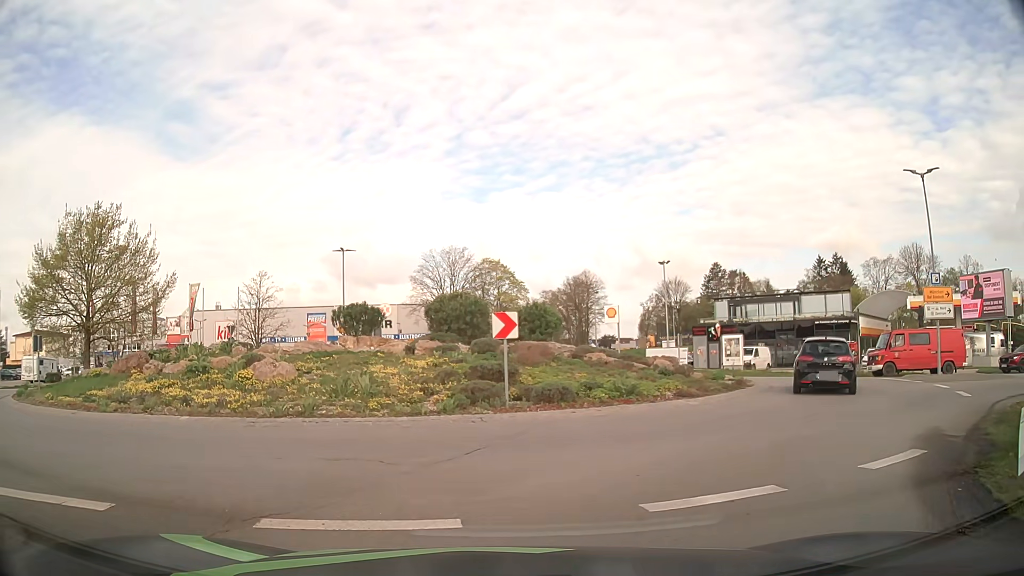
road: secondary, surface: asphalt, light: Day
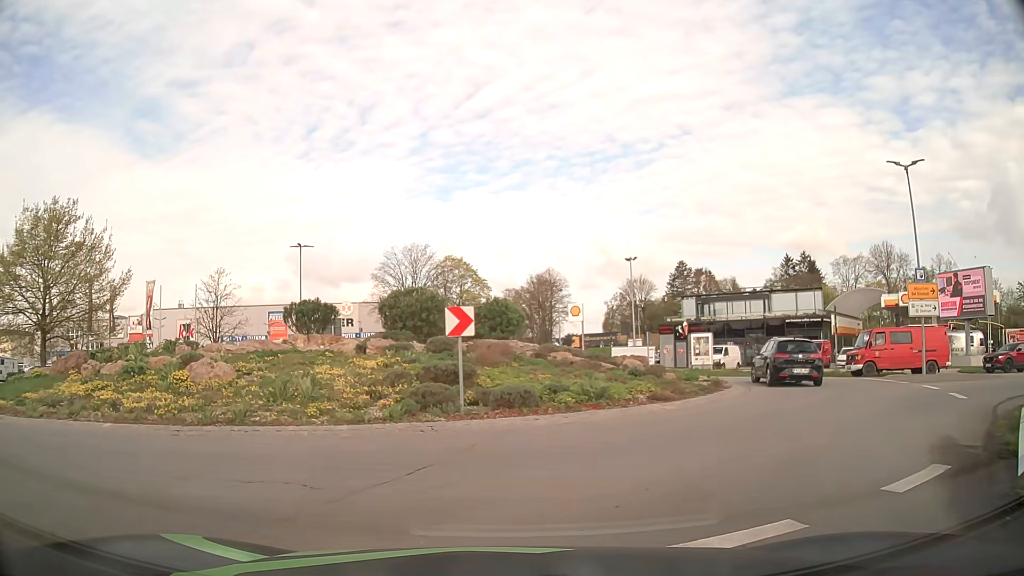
(+0.1, +1.5) m; +3°
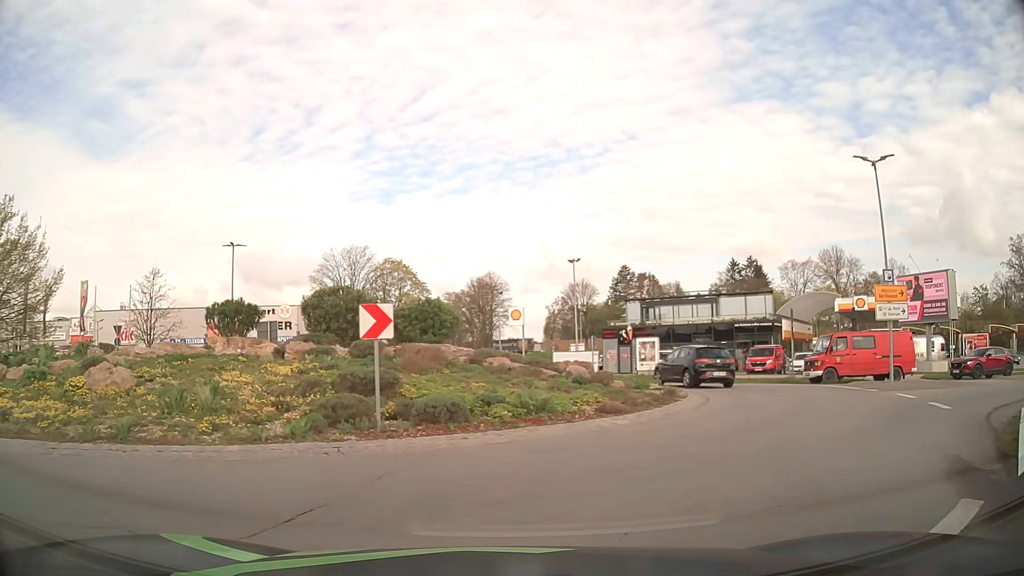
(+0.1, +1.9) m; +6°
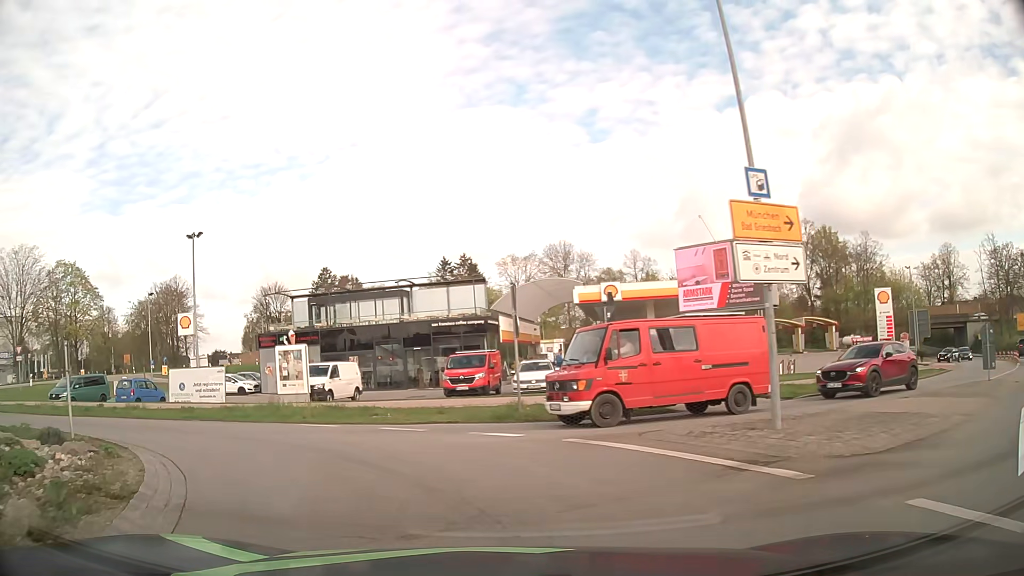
(+5.4, +14.2) m; +24°
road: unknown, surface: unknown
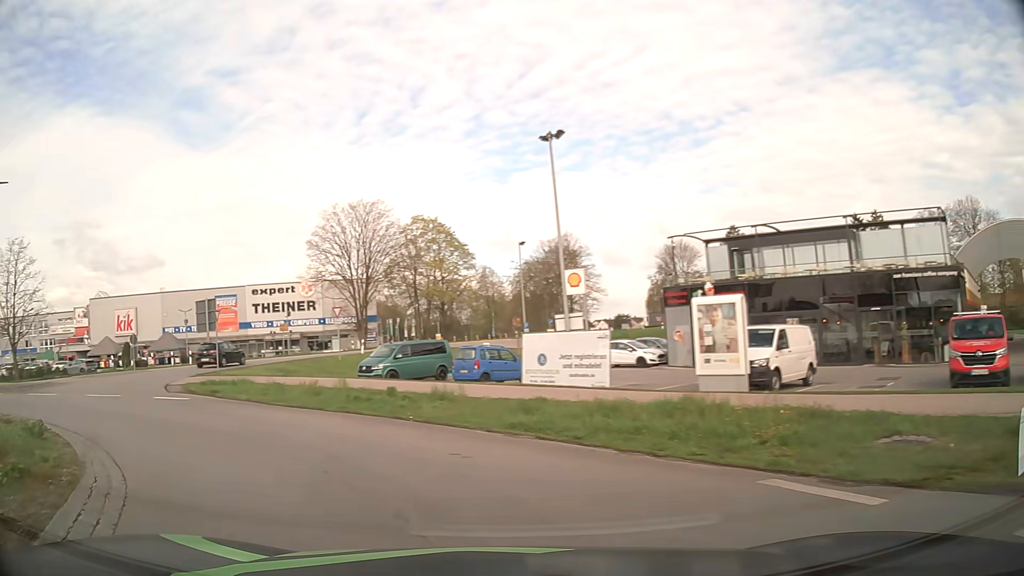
(-3.1, +10.8) m; -35°
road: secondary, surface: asphalt
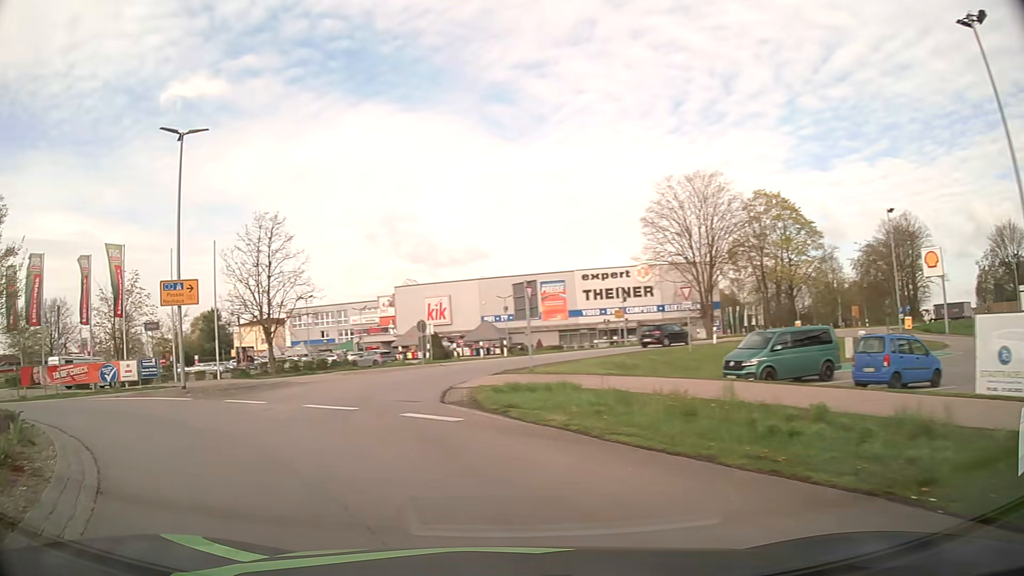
(-2.0, +7.8) m; -28°
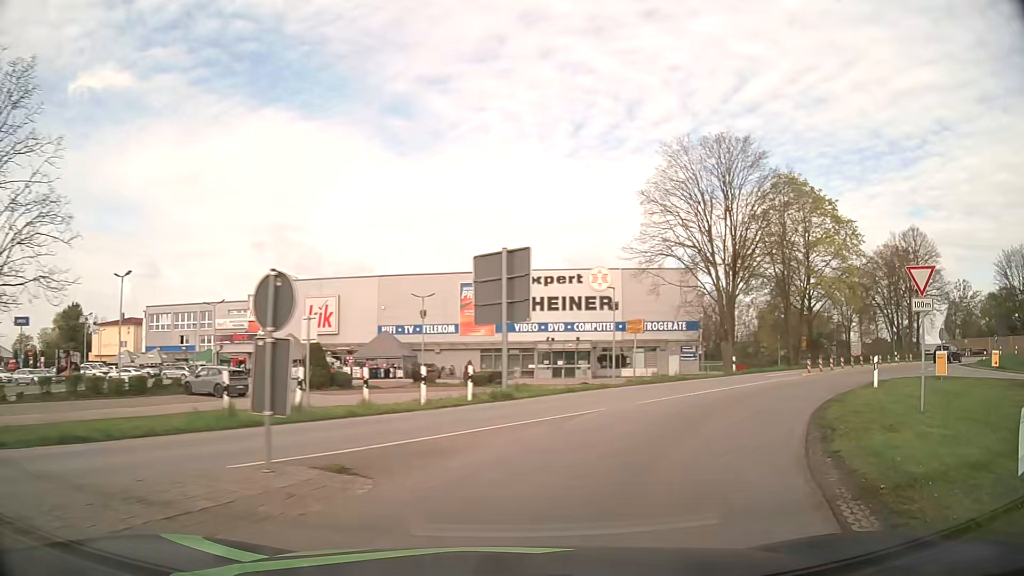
(-2.9, +23.2) m; +10°
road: primary_link
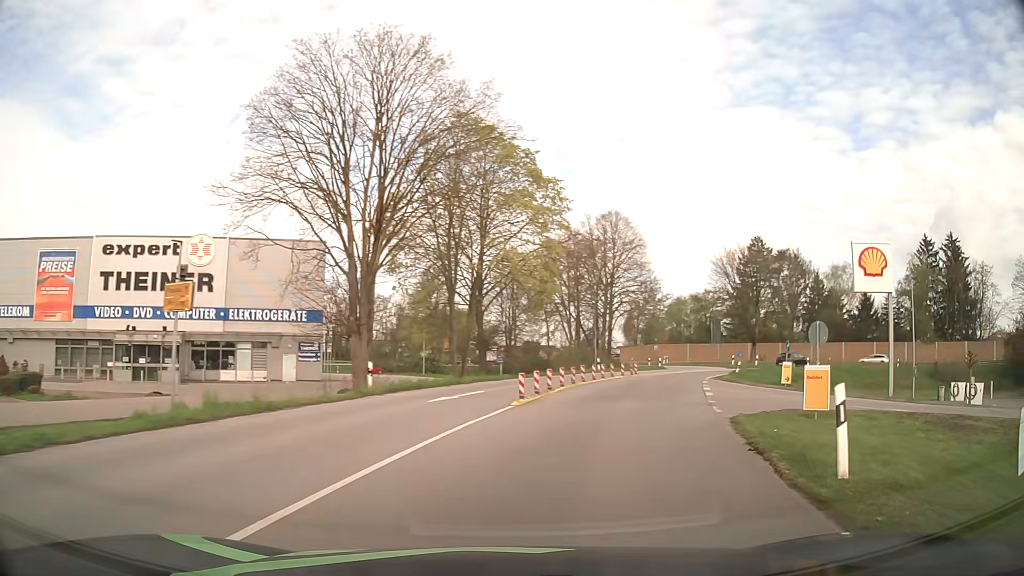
(+4.5, +15.7) m; +31°
(+1, +10) (+3, +20) (+6, +29) (+10, +39) (+15, +47) (+22, +54) (+30, +59) (+40, +62) (+50, +61) (+60, +59) m
